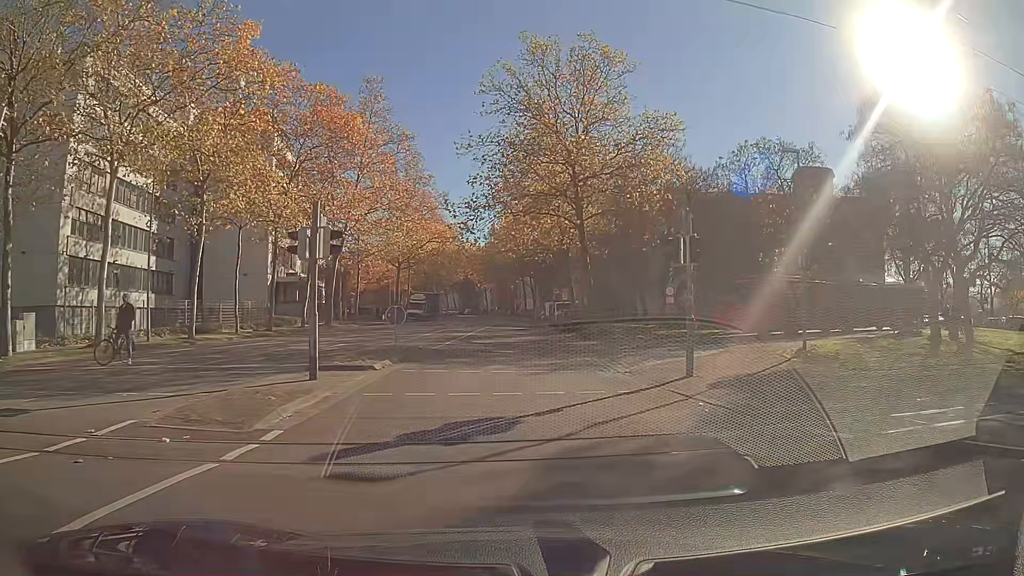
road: residential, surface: asphalt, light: Day
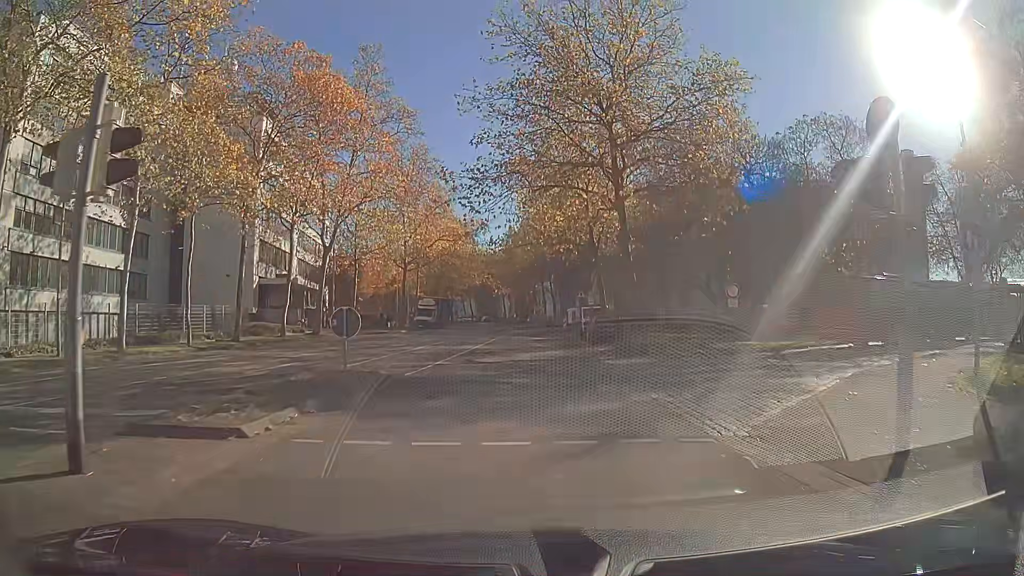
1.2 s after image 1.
(-0.1, +7.7) m; -1°
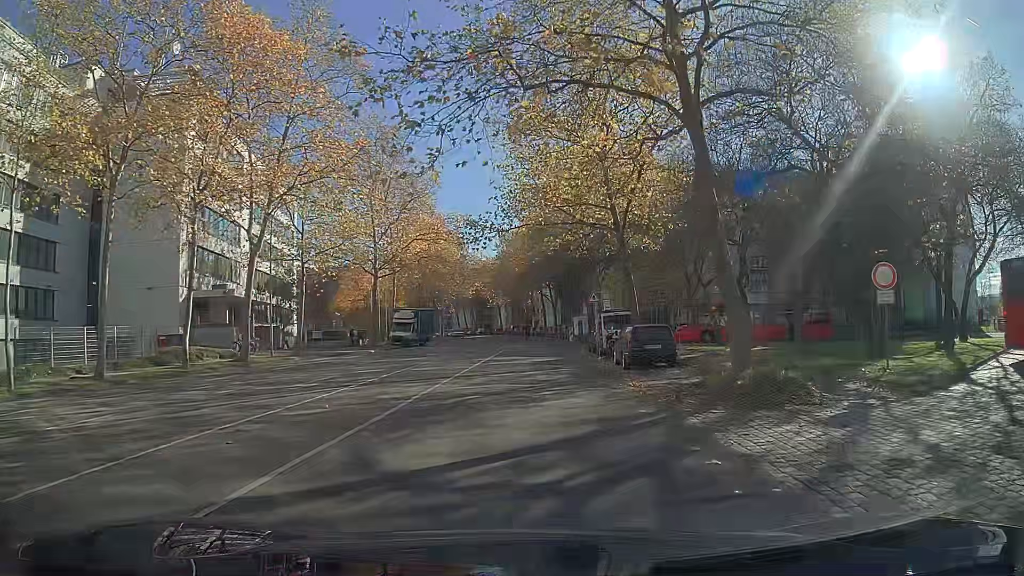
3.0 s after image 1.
(0.0, +12.2) m; +1°
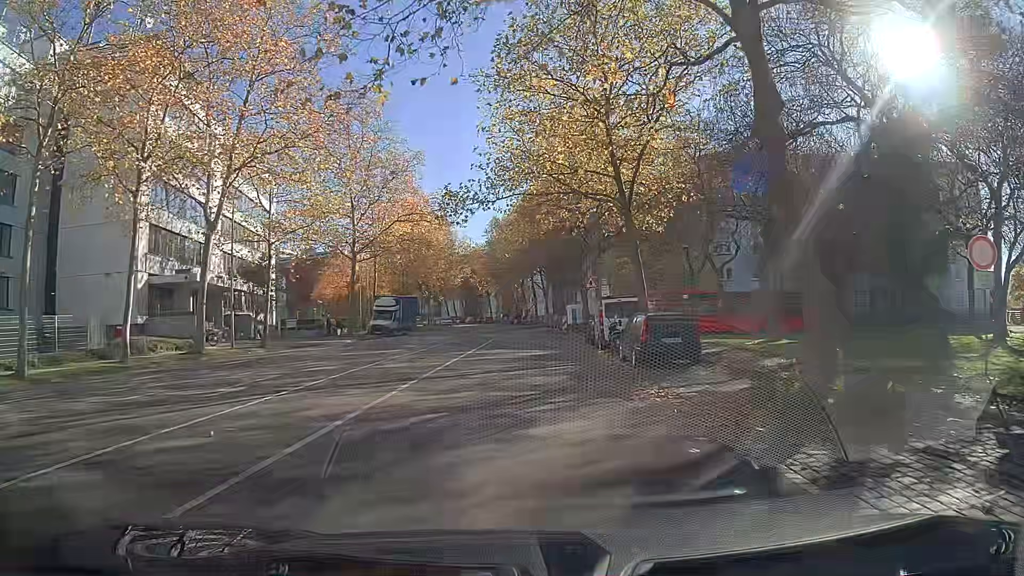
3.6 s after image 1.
(0.0, +4.1) m; +1°
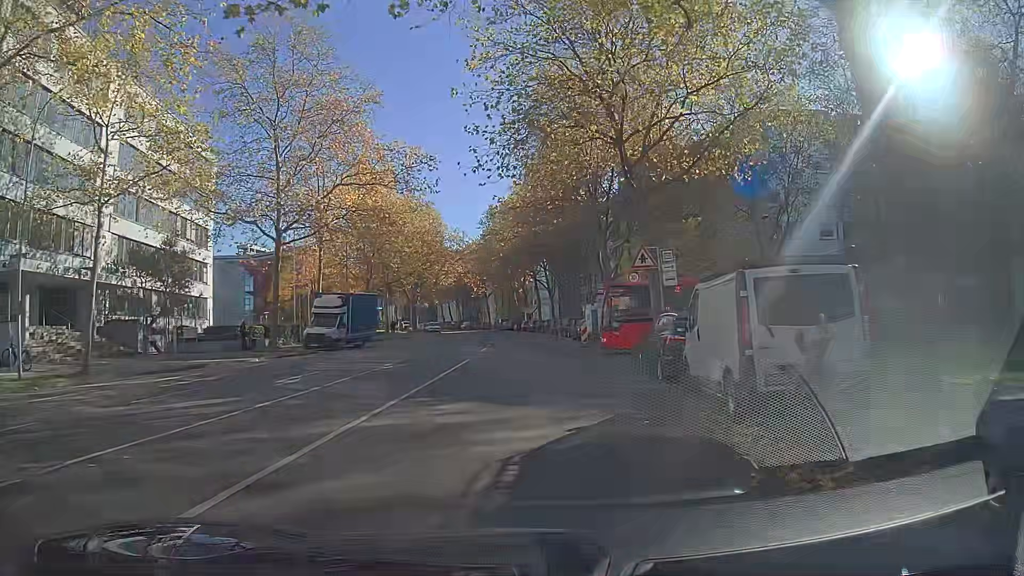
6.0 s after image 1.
(0.0, +16.8) m; -1°
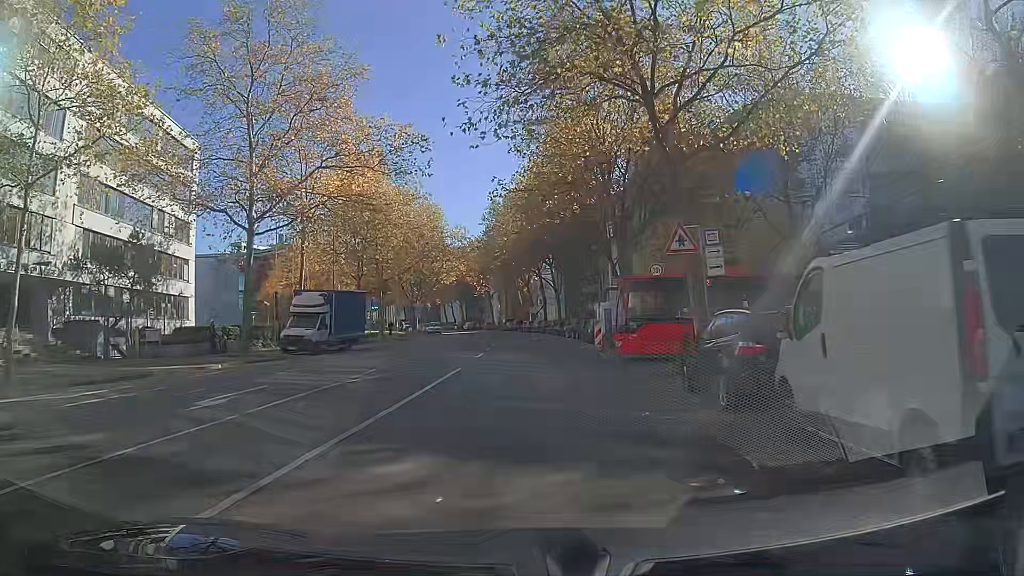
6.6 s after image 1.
(0.0, +4.5) m; -1°
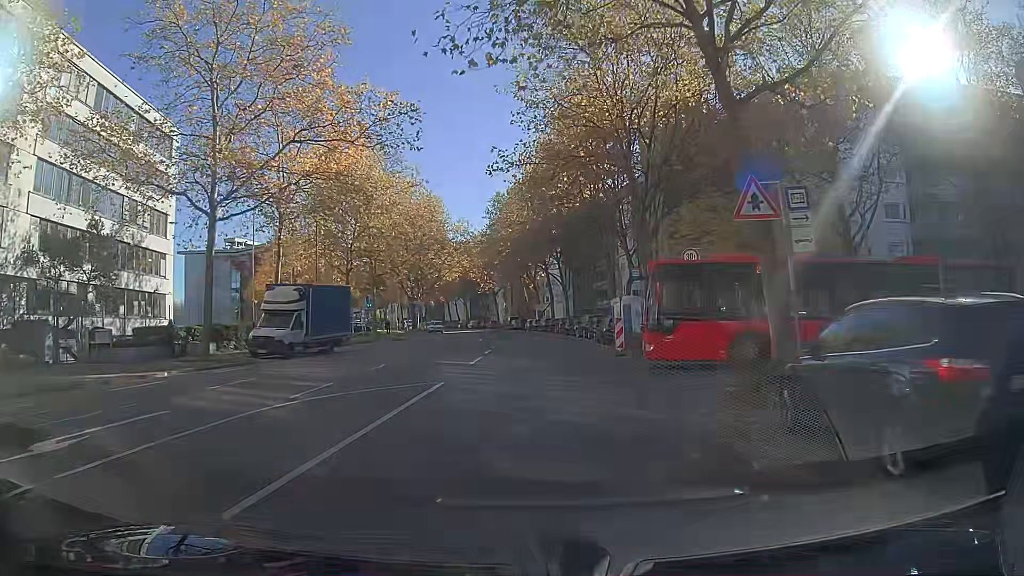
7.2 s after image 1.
(0.0, +4.6) m; 0°
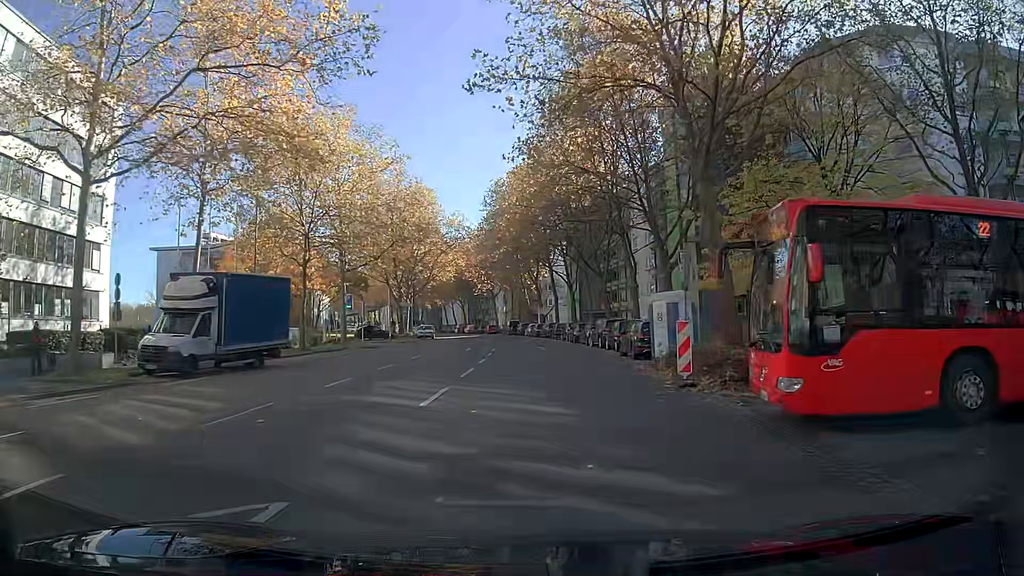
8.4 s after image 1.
(0.0, +9.5) m; 0°
(0, +10) (+1, +20) (+1, +30) (+1, +40) (0, +50) (-1, +60) (-2, +70) (-4, +80) (-5, +90) (-7, +99) m
